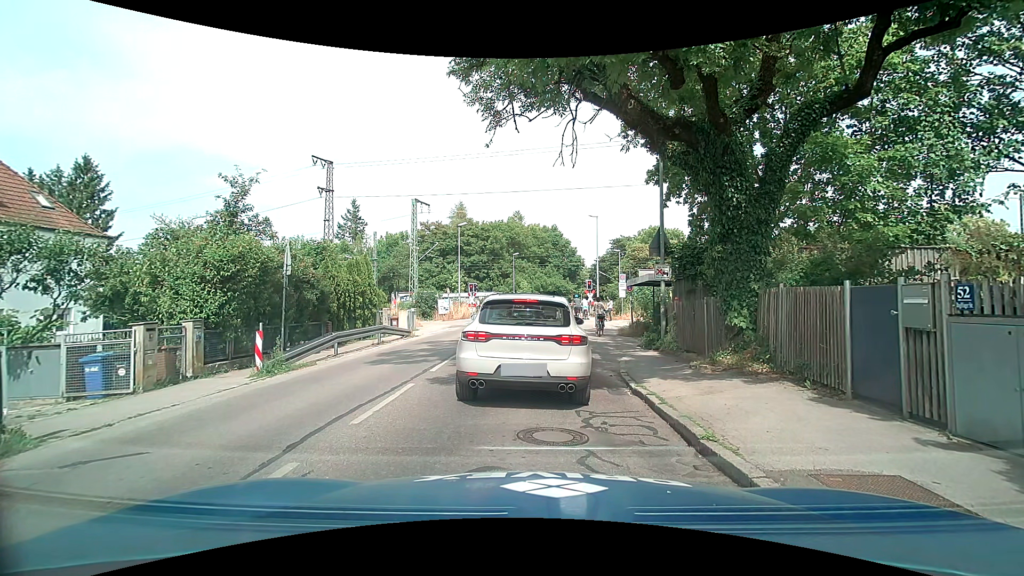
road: tertiary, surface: asphalt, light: Day
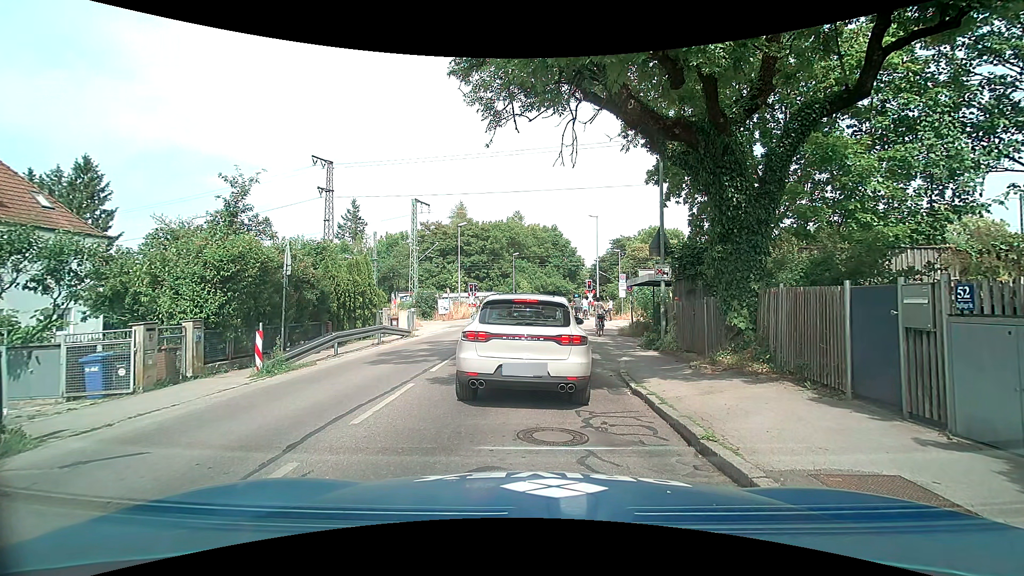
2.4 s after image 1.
(0.0, 0.0) m; 0°
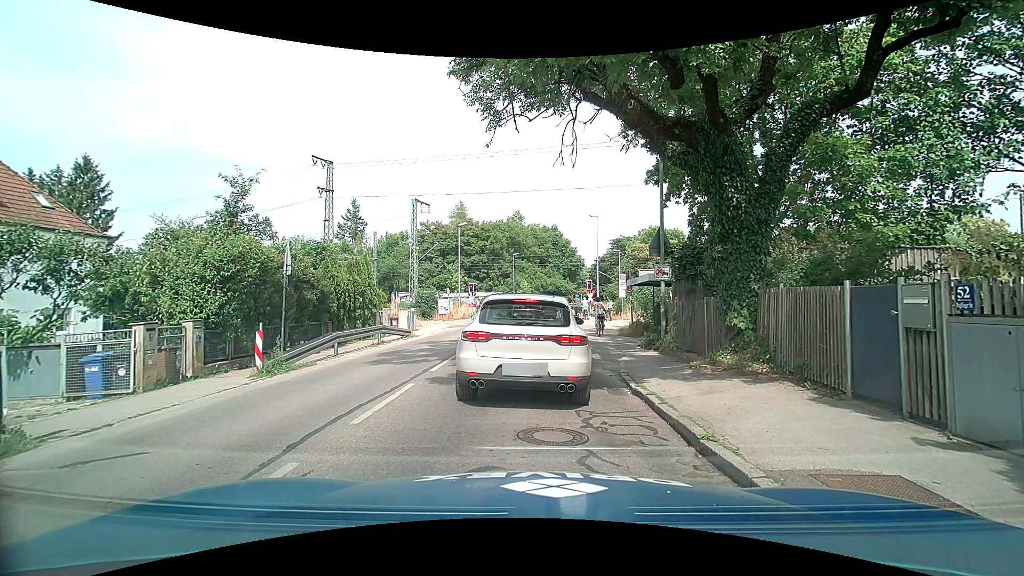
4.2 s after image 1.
(0.0, 0.0) m; 0°
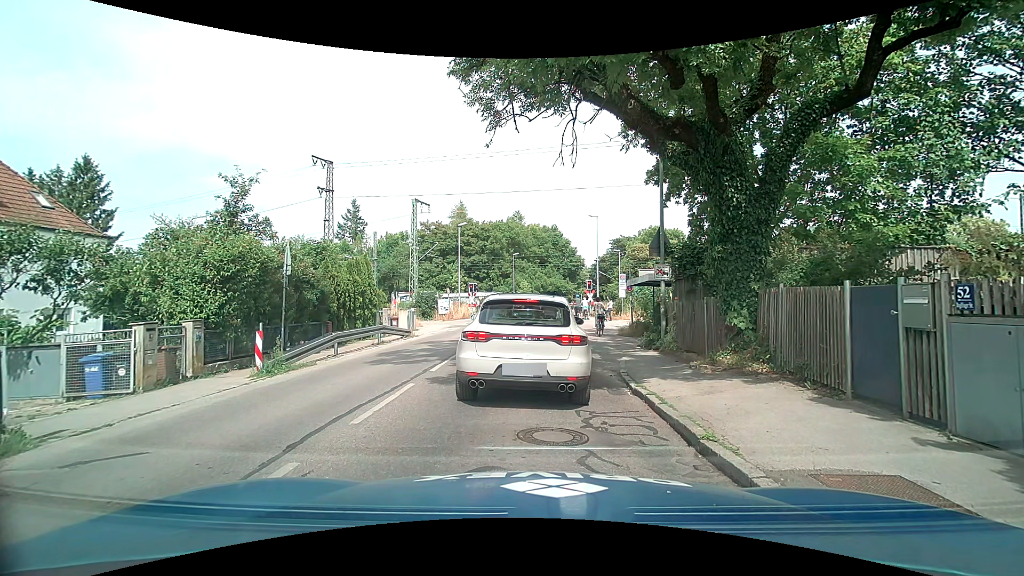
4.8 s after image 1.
(0.0, 0.0) m; 0°
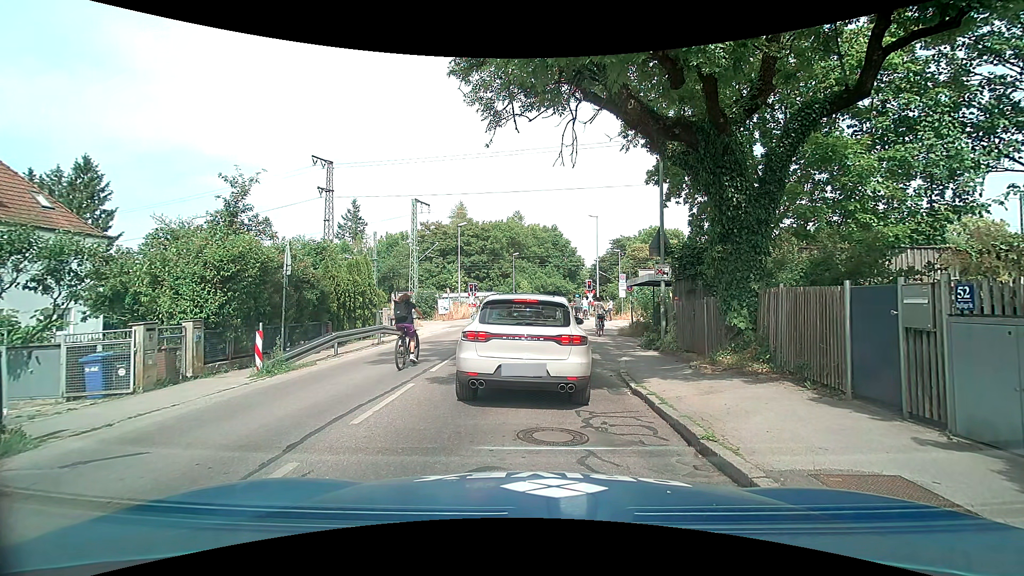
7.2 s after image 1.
(0.0, 0.0) m; 0°
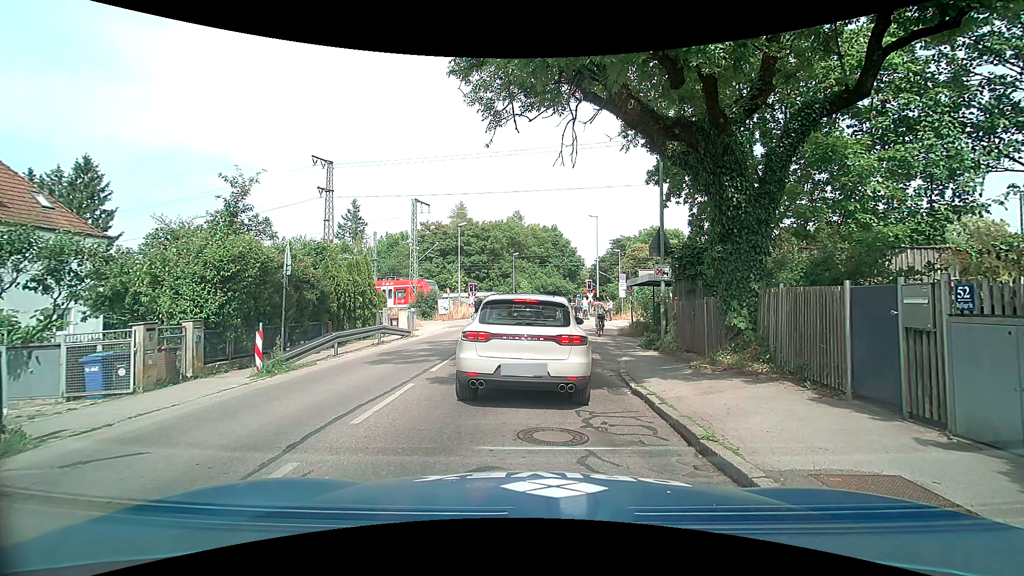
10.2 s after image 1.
(0.0, 0.0) m; 0°
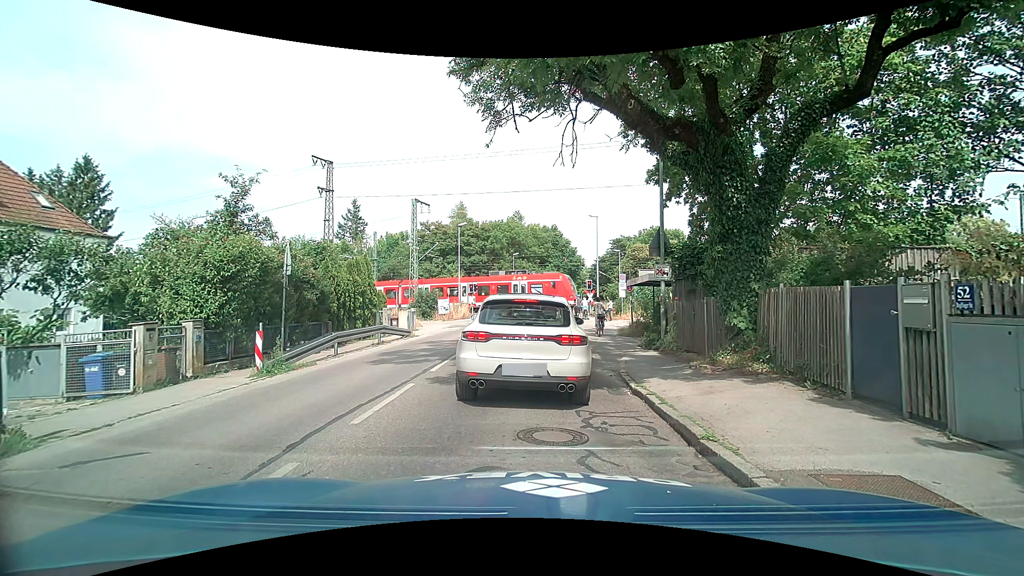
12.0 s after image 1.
(0.0, 0.0) m; 0°
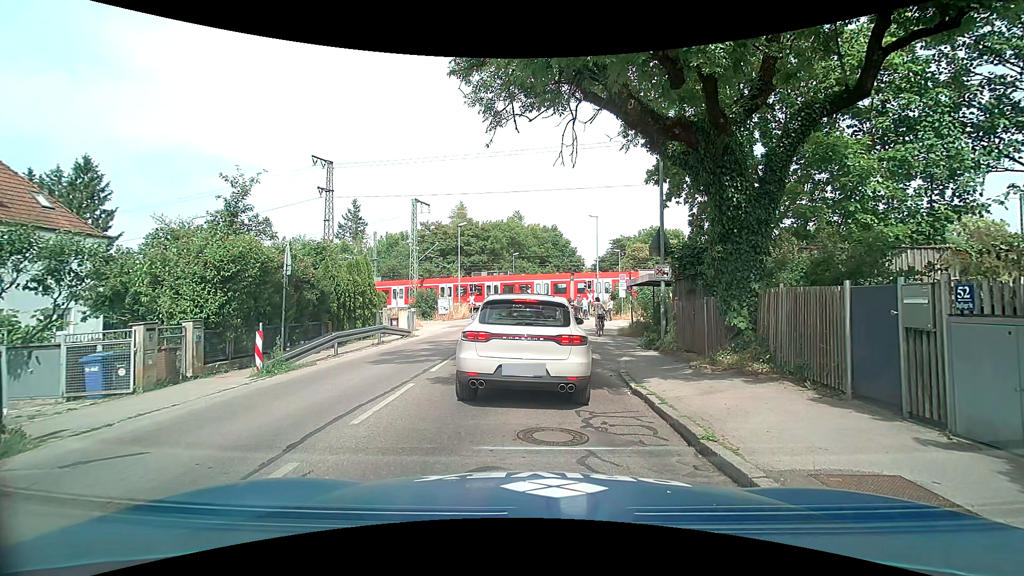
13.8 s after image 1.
(0.0, 0.0) m; 0°
